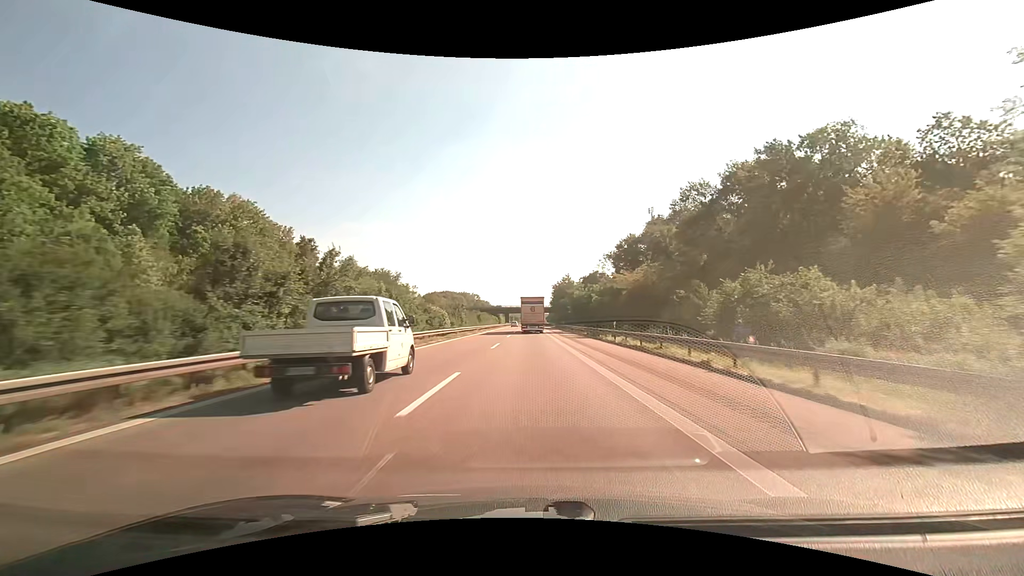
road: motorway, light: Day
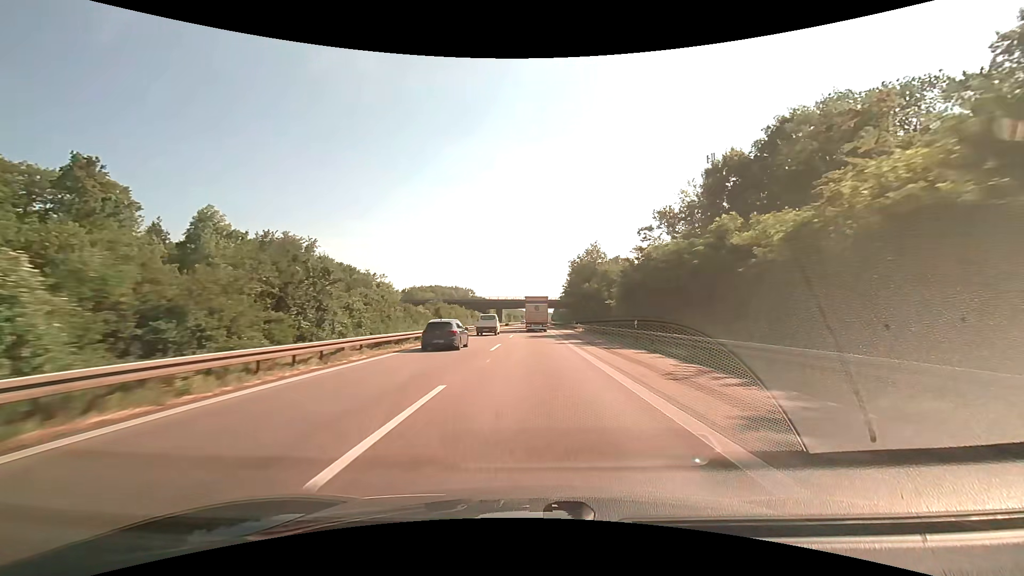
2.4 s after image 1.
(0.0, +57.7) m; 0°
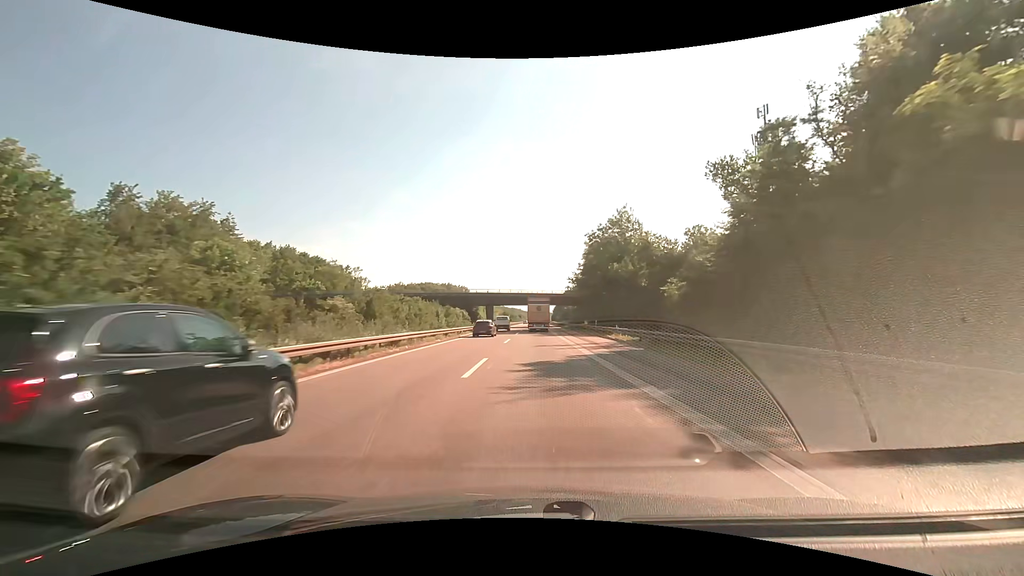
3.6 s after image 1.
(0.0, +28.0) m; 0°
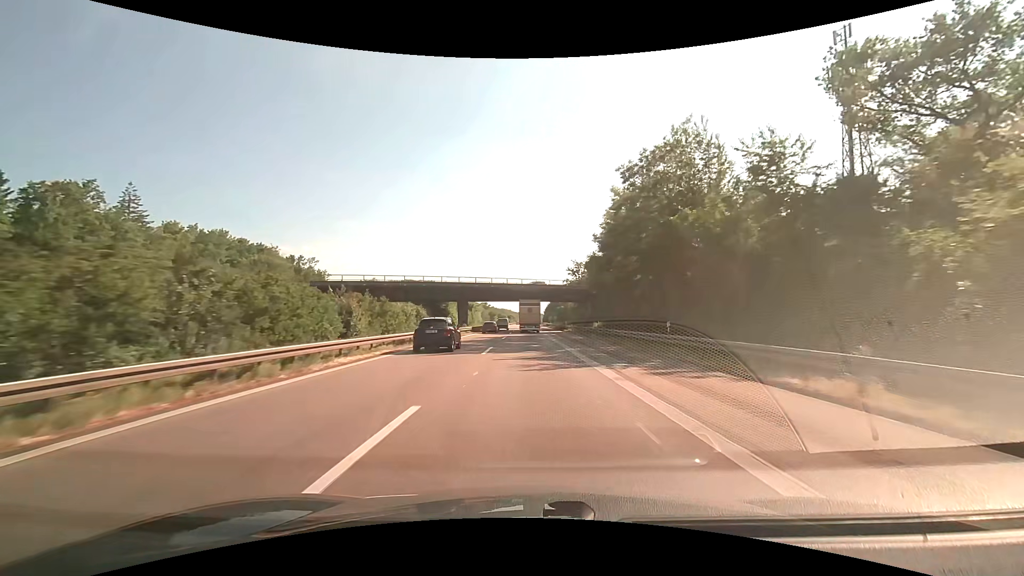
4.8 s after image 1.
(+0.2, +27.7) m; +1°
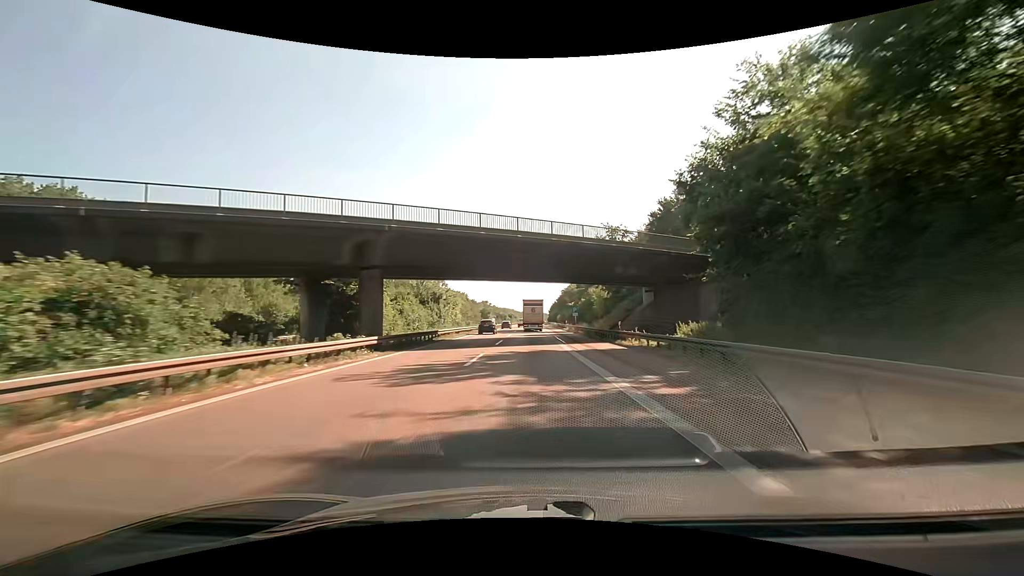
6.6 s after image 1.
(0.0, +41.4) m; 0°
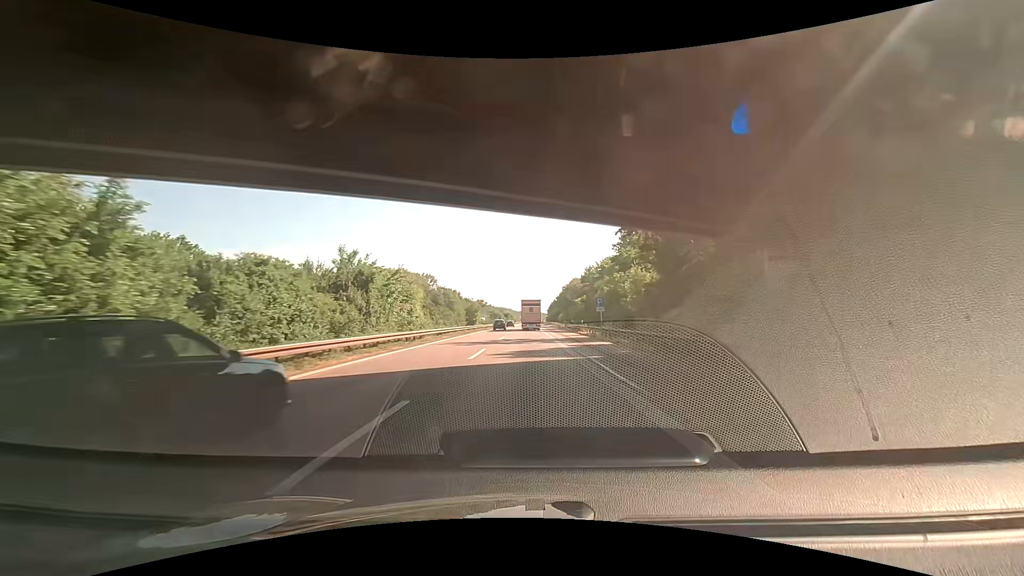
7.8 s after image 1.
(0.0, +27.3) m; 0°
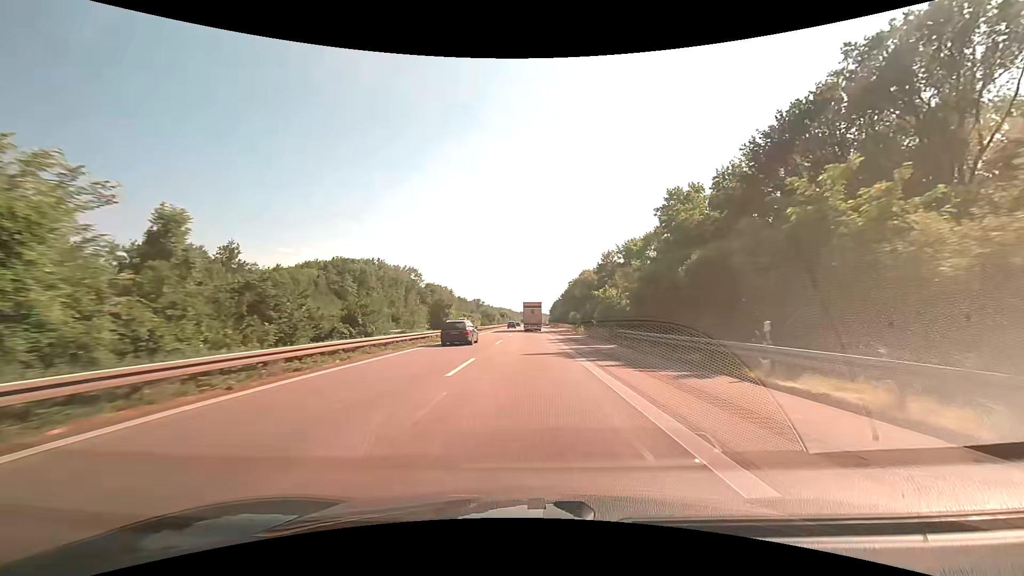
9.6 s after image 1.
(0.0, +40.9) m; 0°
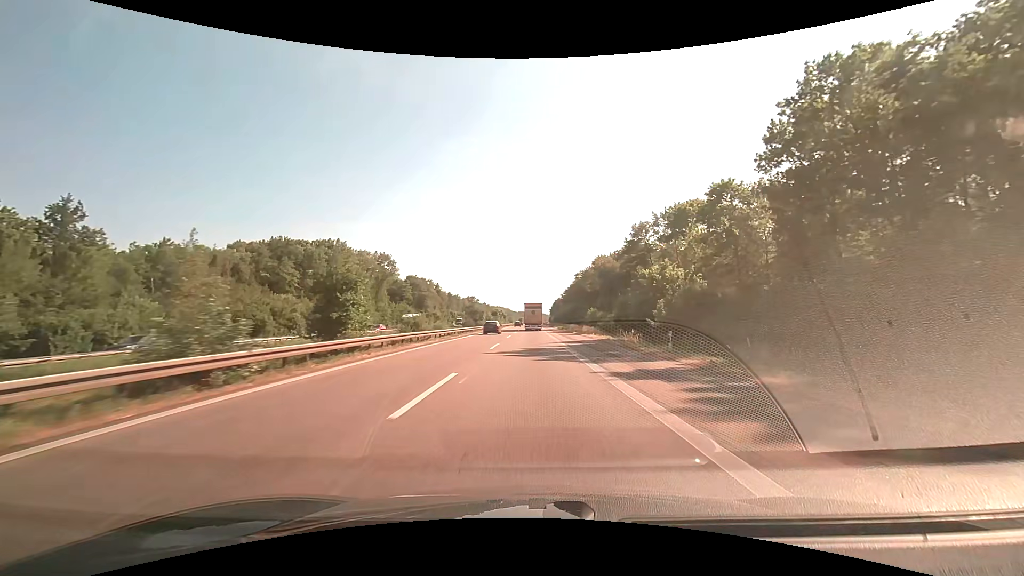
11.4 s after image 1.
(+0.1, +41.3) m; 0°
(0, +10) (0, +20) (0, +30) (0, +40) (0, +50) (0, +60) (0, +70) (0, +80) (0, +90) (0, +100) m
